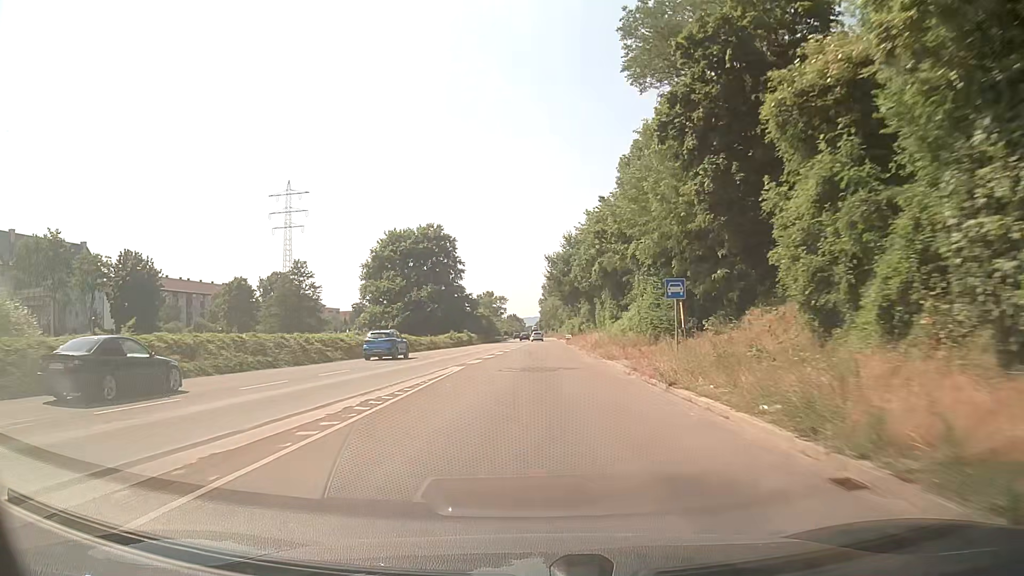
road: trunk_link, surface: asphalt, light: Day
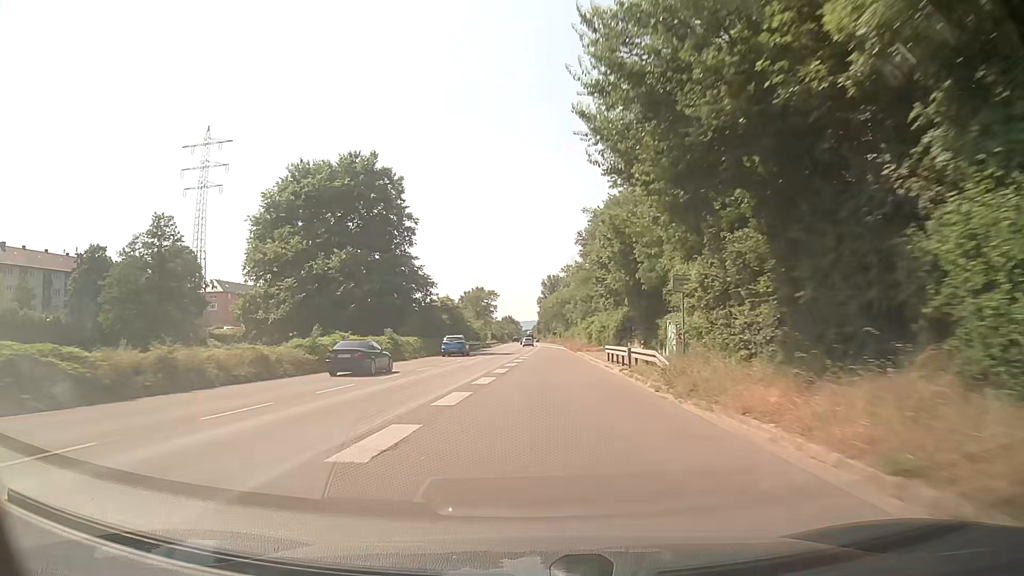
(+0.1, +47.6) m; 0°
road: trunk
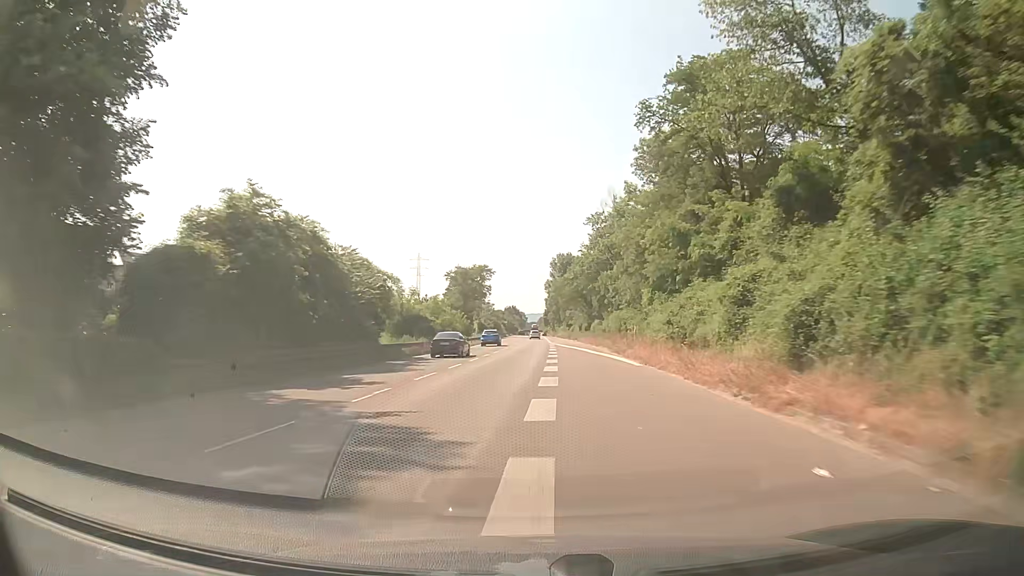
(-0.3, +51.9) m; -1°
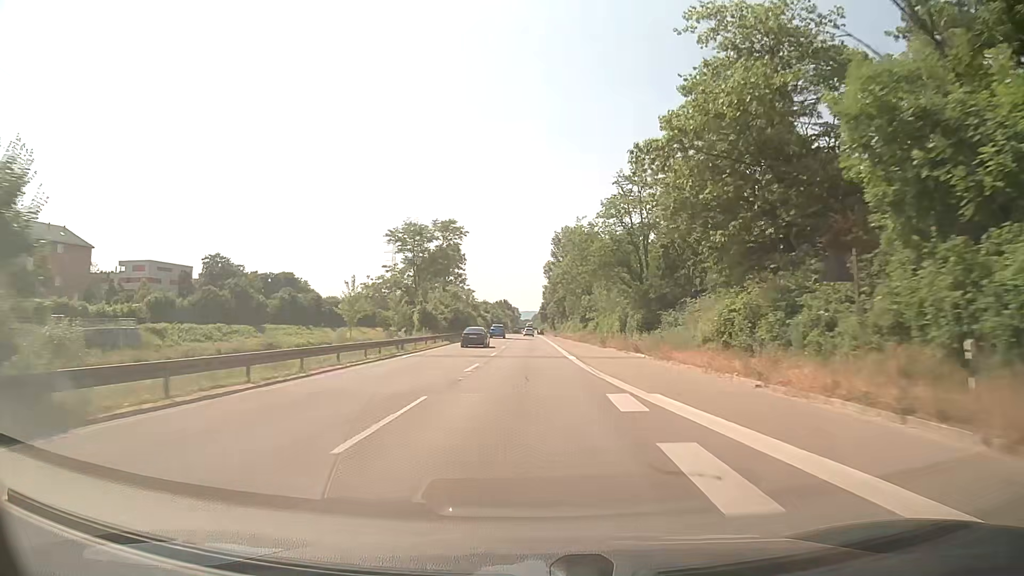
(+0.1, +54.3) m; 0°
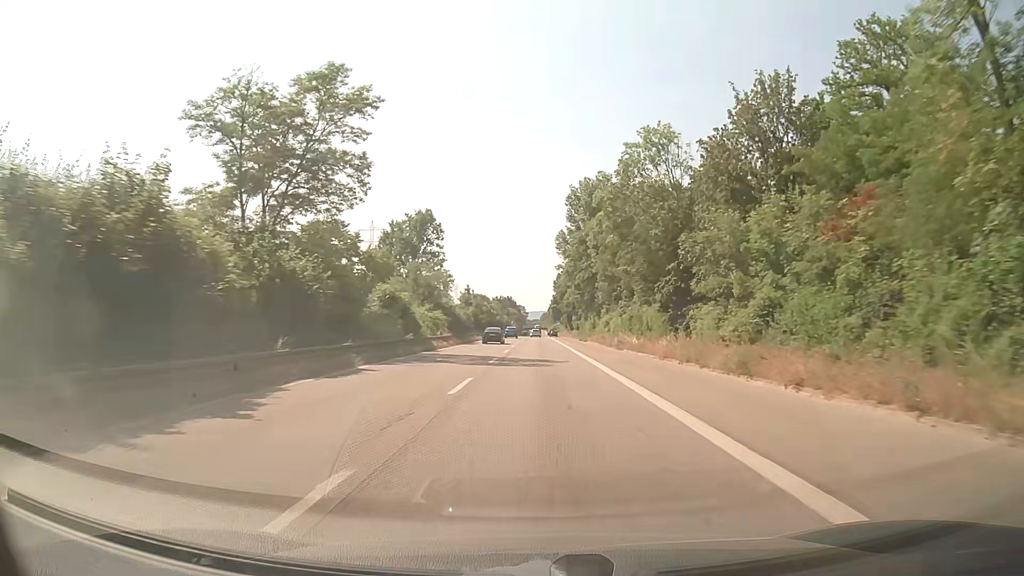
(-0.1, +53.6) m; 0°
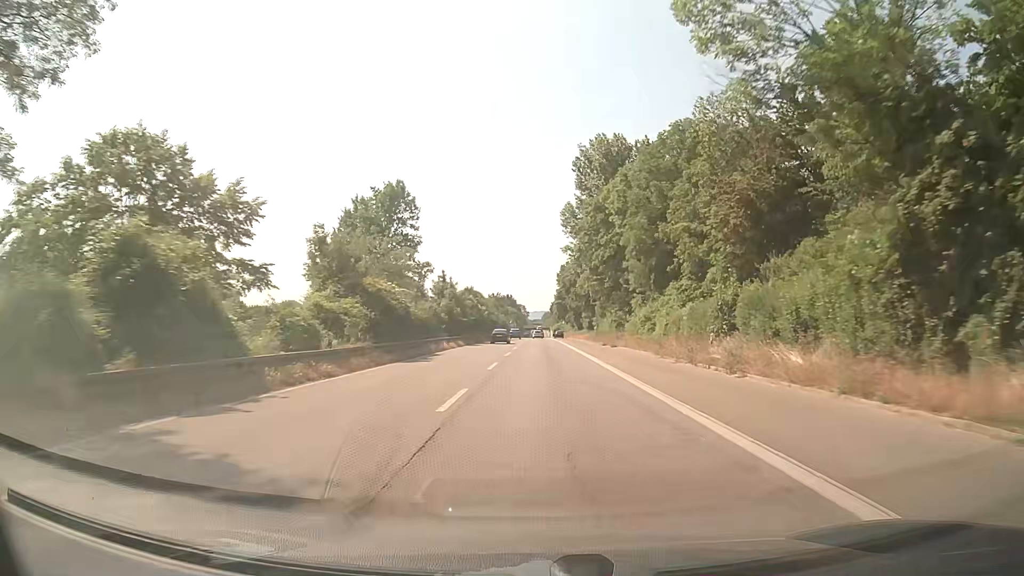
(-0.1, +25.6) m; 0°
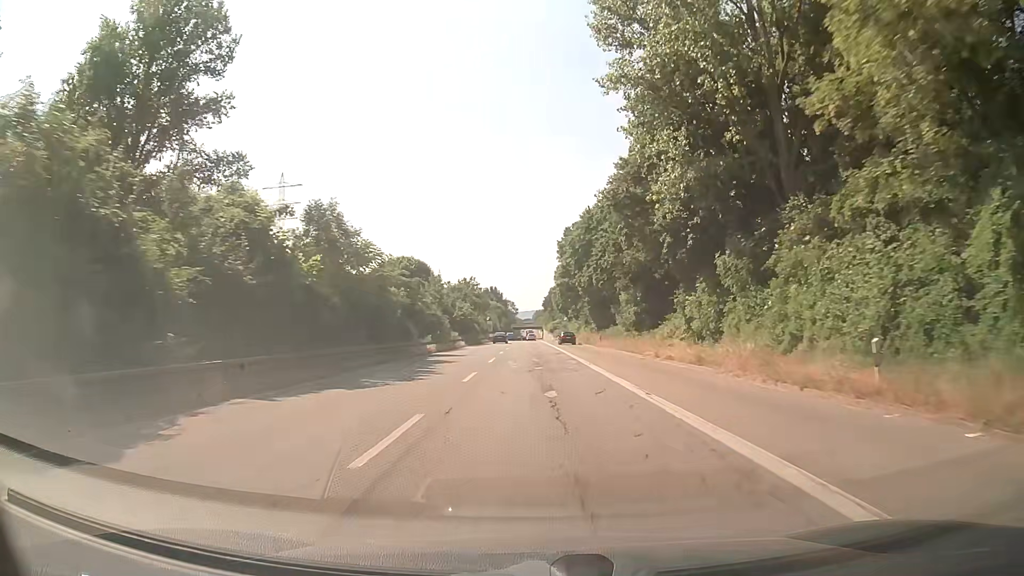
(+0.3, +61.6) m; +1°
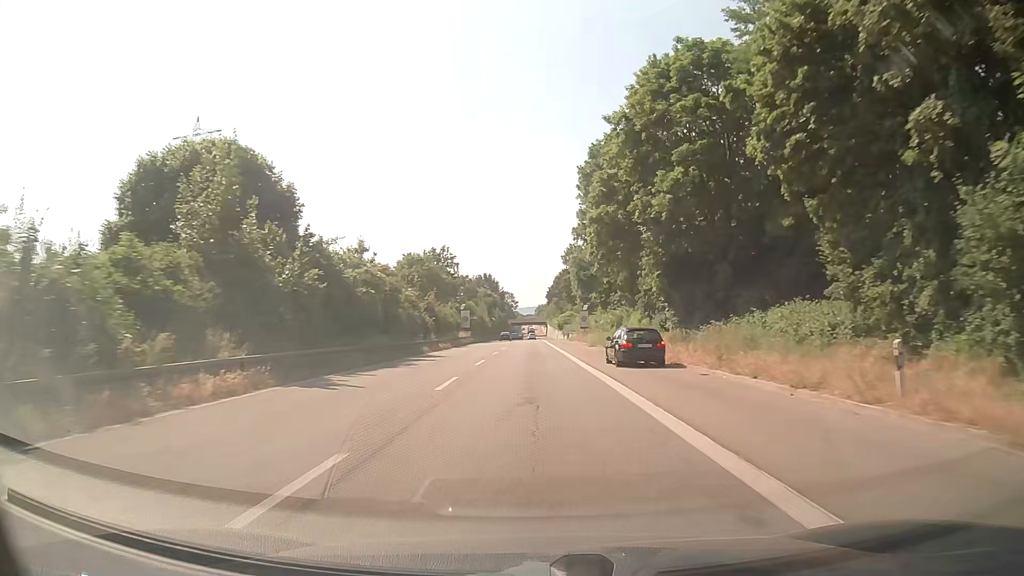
(0.0, +49.1) m; 0°
(0, +10) (0, +20) (0, +30) (0, +40) (0, +50) (0, +60) (0, +70) (0, +80) (0, +90) (0, +100) m
